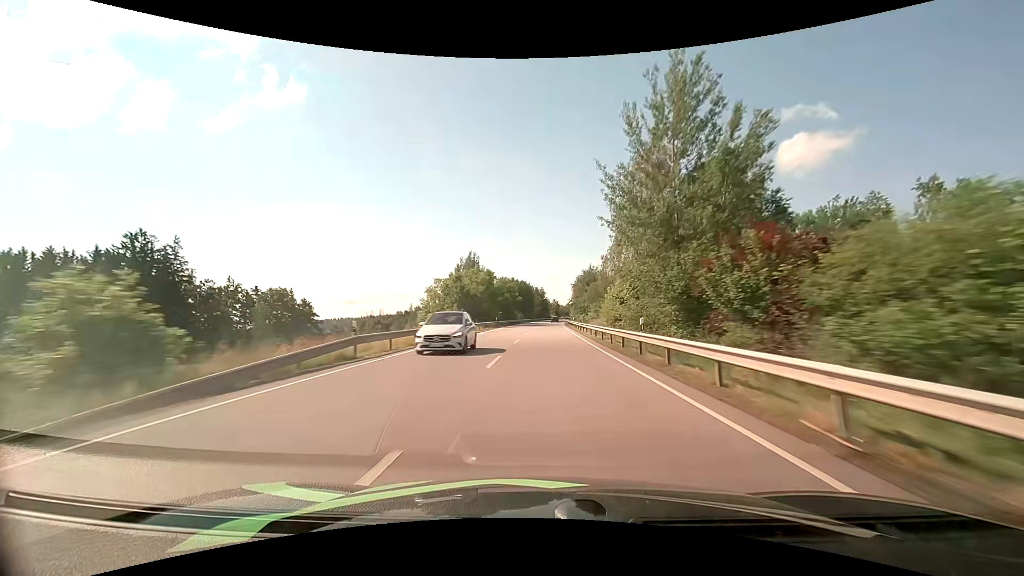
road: primary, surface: asphalt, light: Day
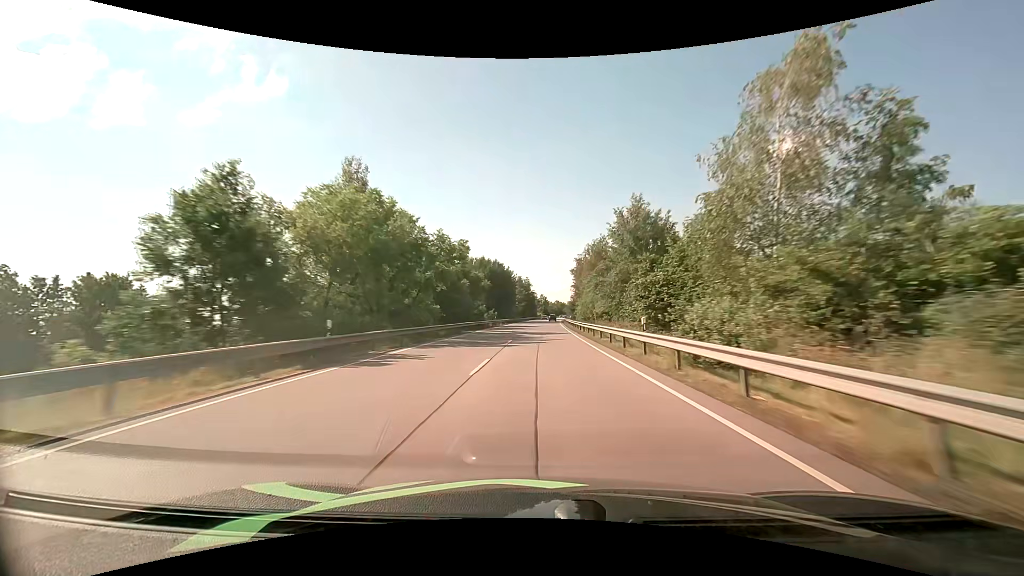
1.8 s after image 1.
(+0.6, +49.6) m; +2°
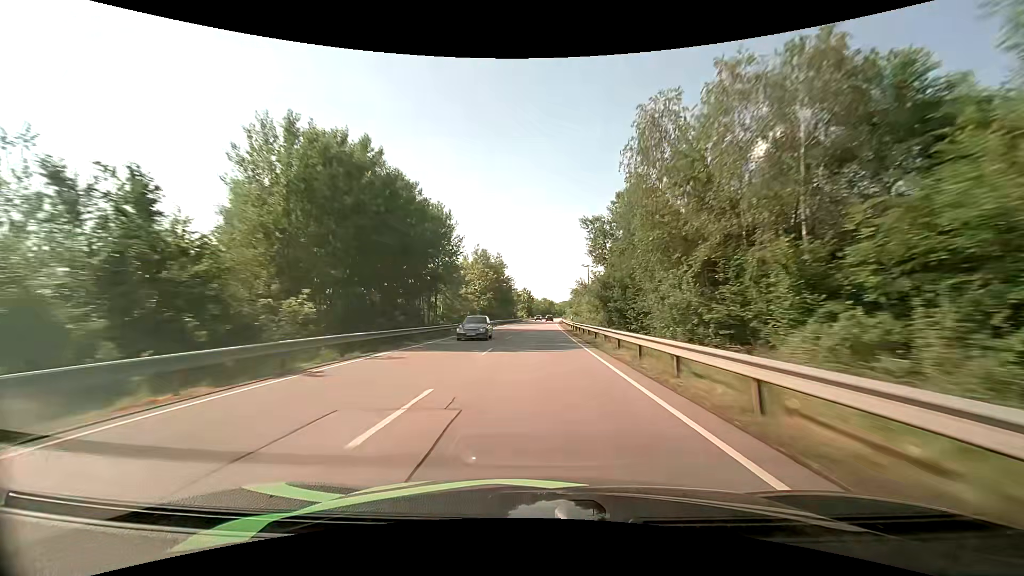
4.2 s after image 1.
(+1.2, +66.0) m; +2°
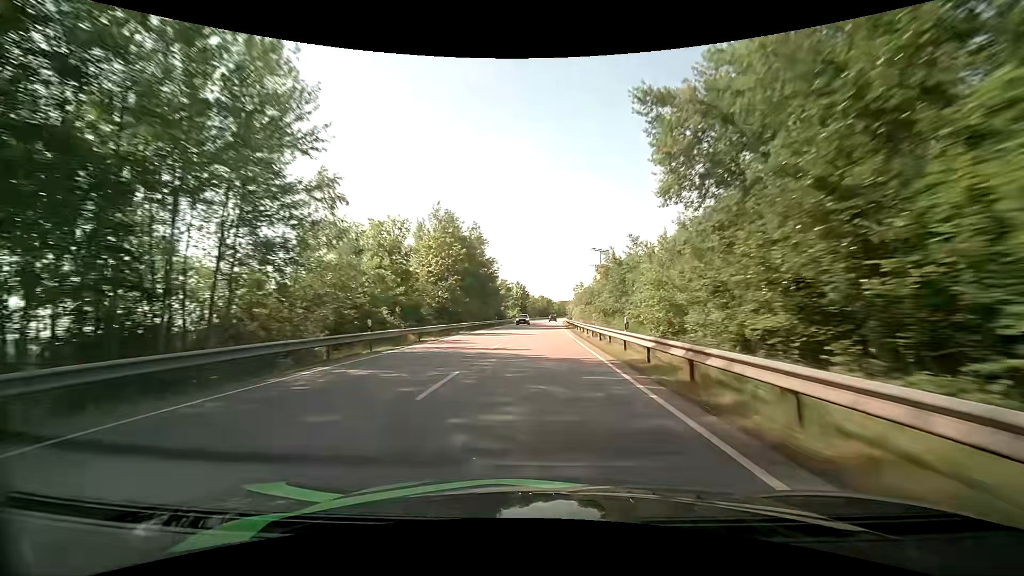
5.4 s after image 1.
(+0.2, +33.1) m; +1°
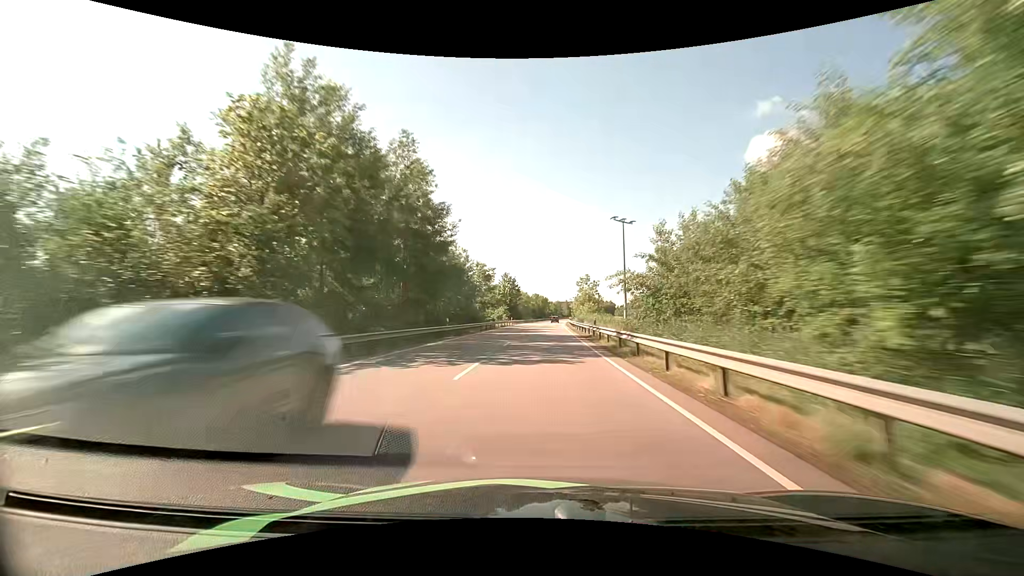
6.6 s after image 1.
(0.0, +33.4) m; 0°
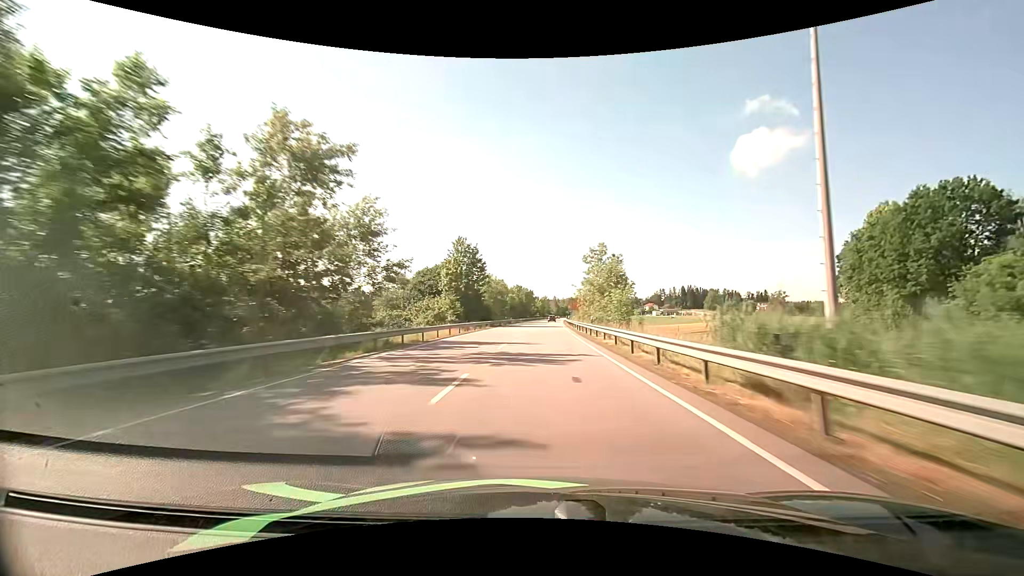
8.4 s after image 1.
(+0.6, +51.0) m; +1°
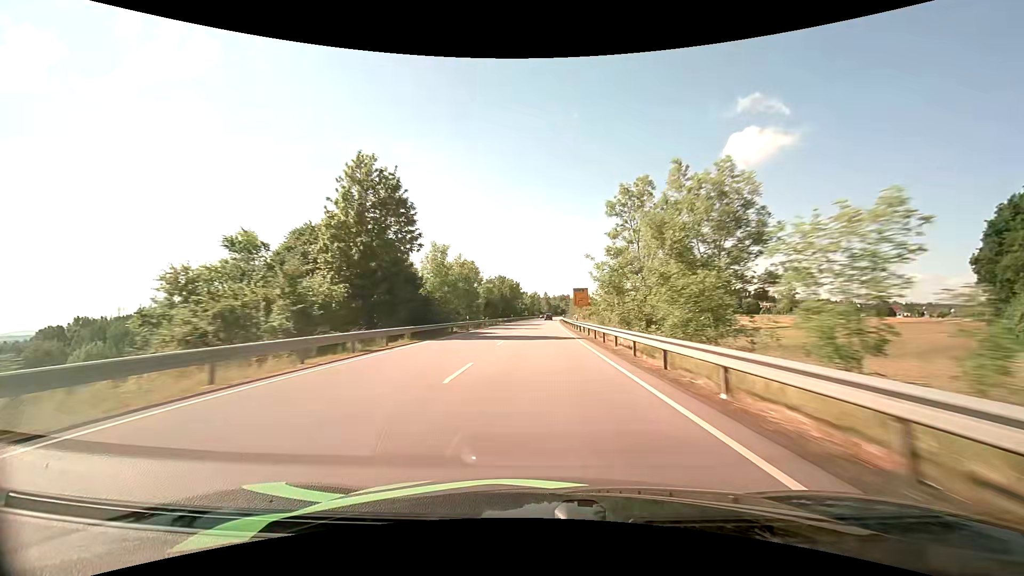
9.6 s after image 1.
(+0.4, +33.6) m; +1°
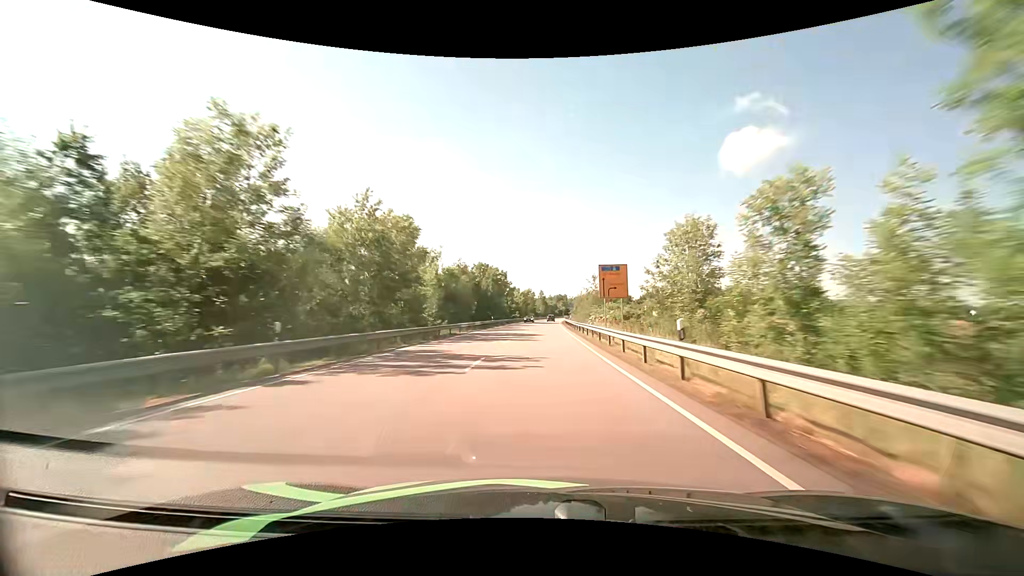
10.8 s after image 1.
(+0.2, +33.5) m; +1°
(0, +10) (0, +20) (0, +30) (0, +40) (0, +50) (+1, +60) (+1, +70) (+1, +80) (+1, +90) (+2, +100) m
